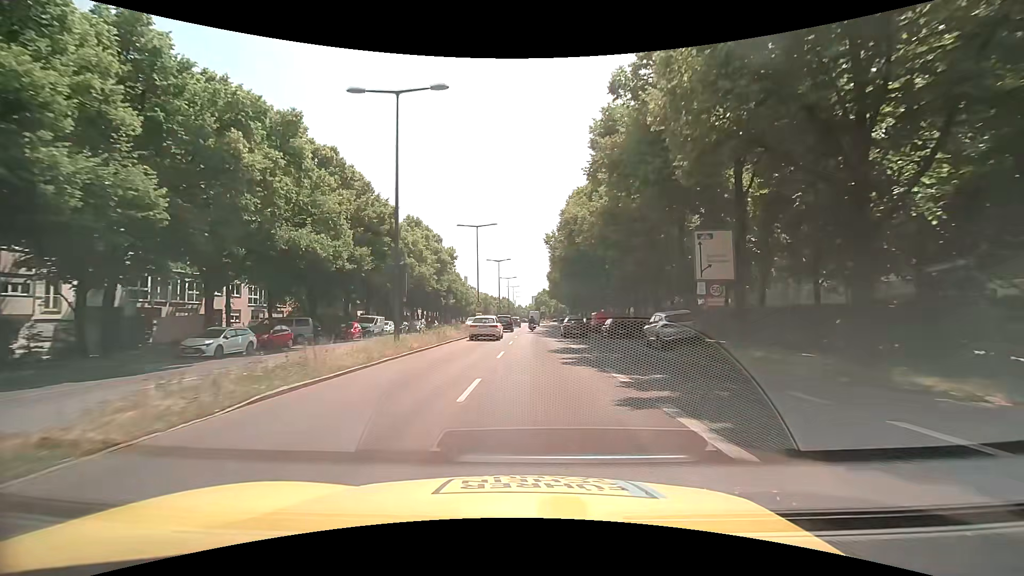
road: primary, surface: asphalt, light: Day
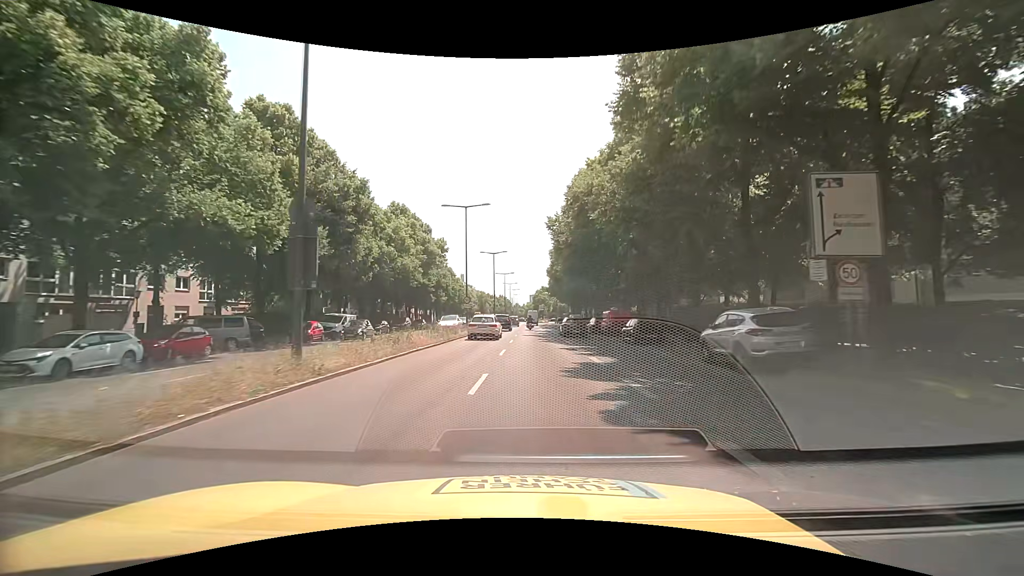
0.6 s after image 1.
(0.0, +8.2) m; 0°
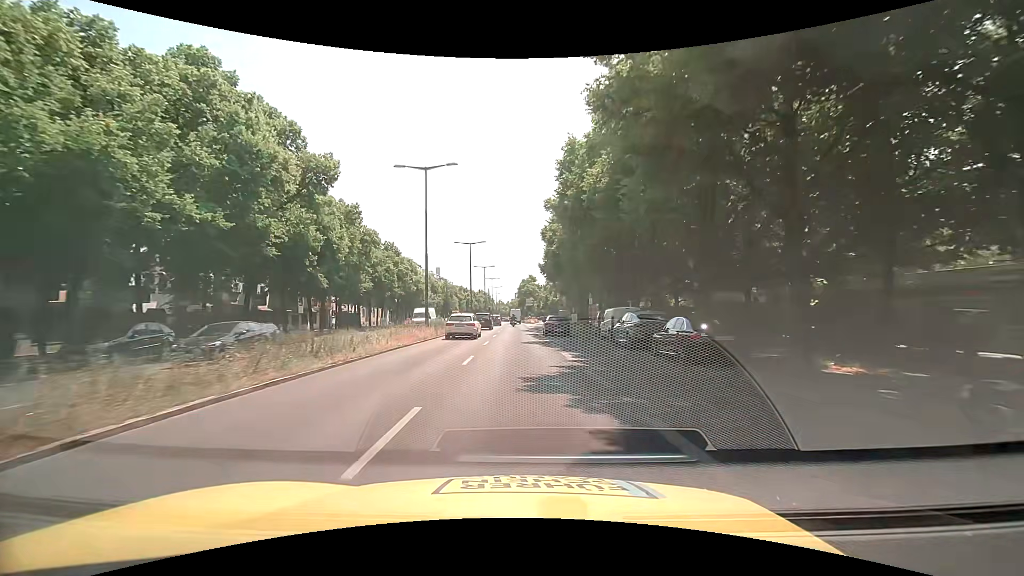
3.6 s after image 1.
(+0.9, +41.1) m; +2°
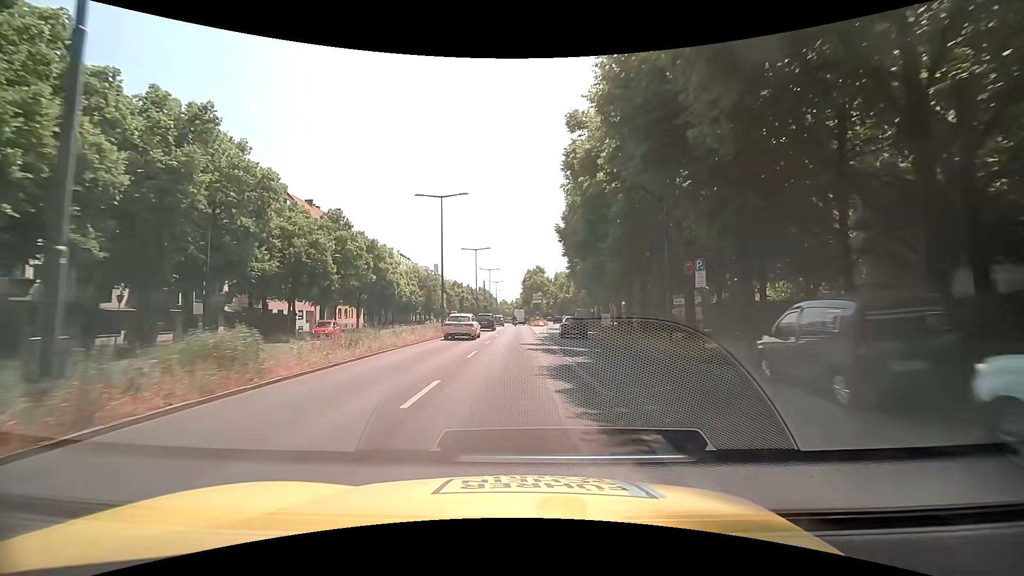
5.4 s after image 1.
(0.0, +24.7) m; -1°
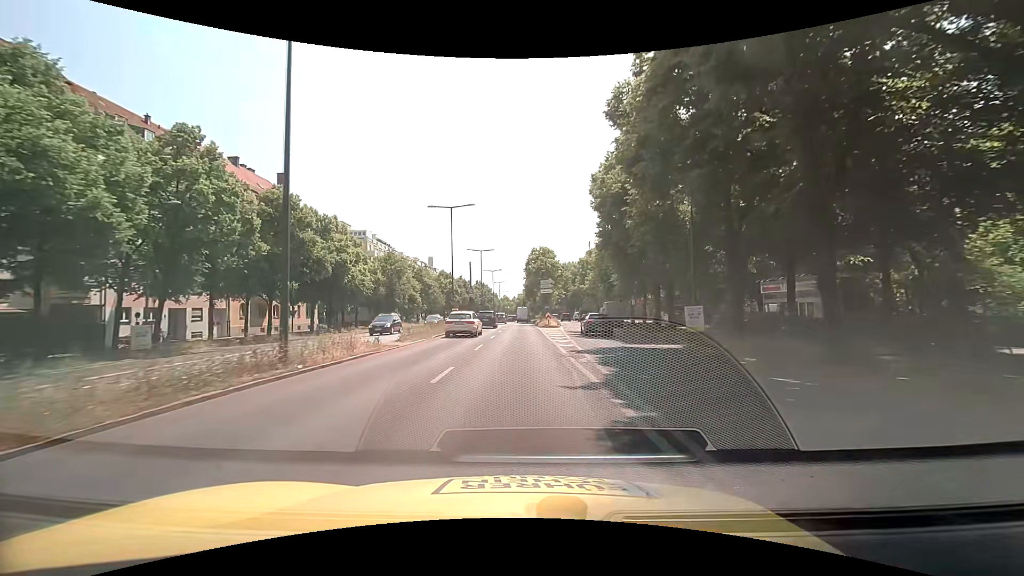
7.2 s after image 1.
(0.0, +24.7) m; 0°
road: trunk
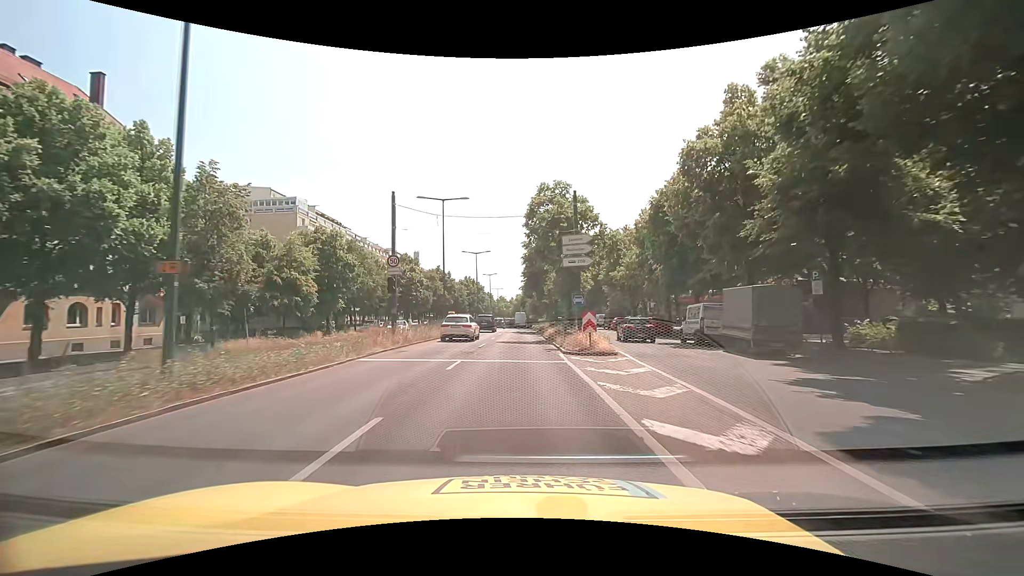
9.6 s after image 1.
(-0.1, +33.0) m; 0°
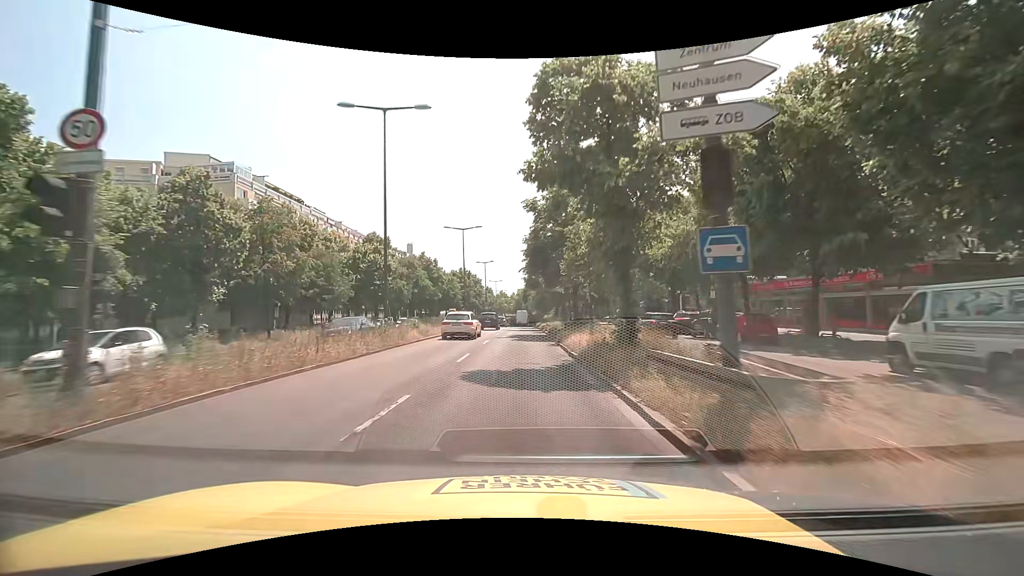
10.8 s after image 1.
(0.0, +16.5) m; 0°
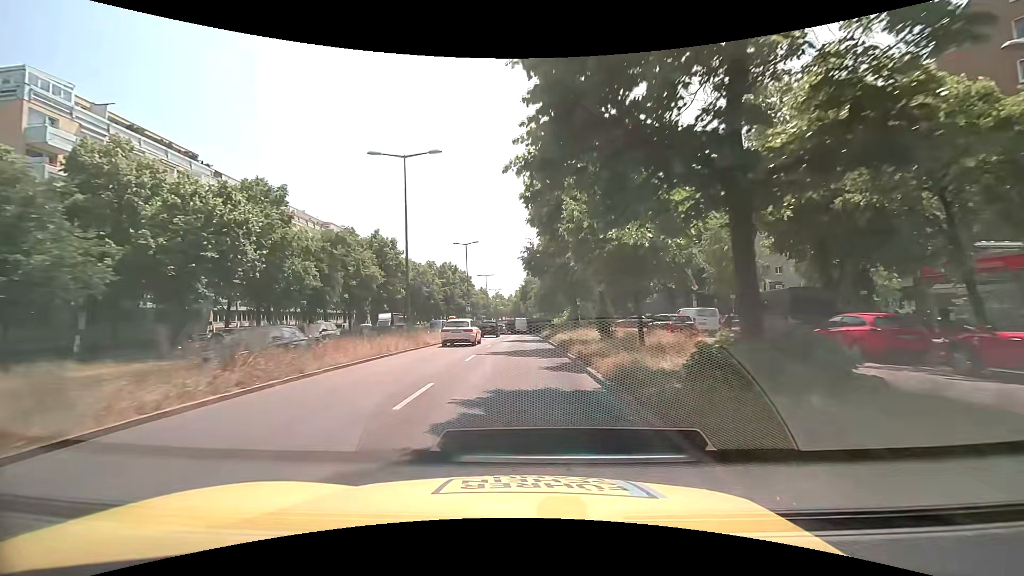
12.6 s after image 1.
(0.0, +24.8) m; 0°
(0, +10) (0, +20) (0, +30) (0, +40) (0, +50) (0, +60) (0, +70) (0, +80) (0, +90) (0, +100) m
